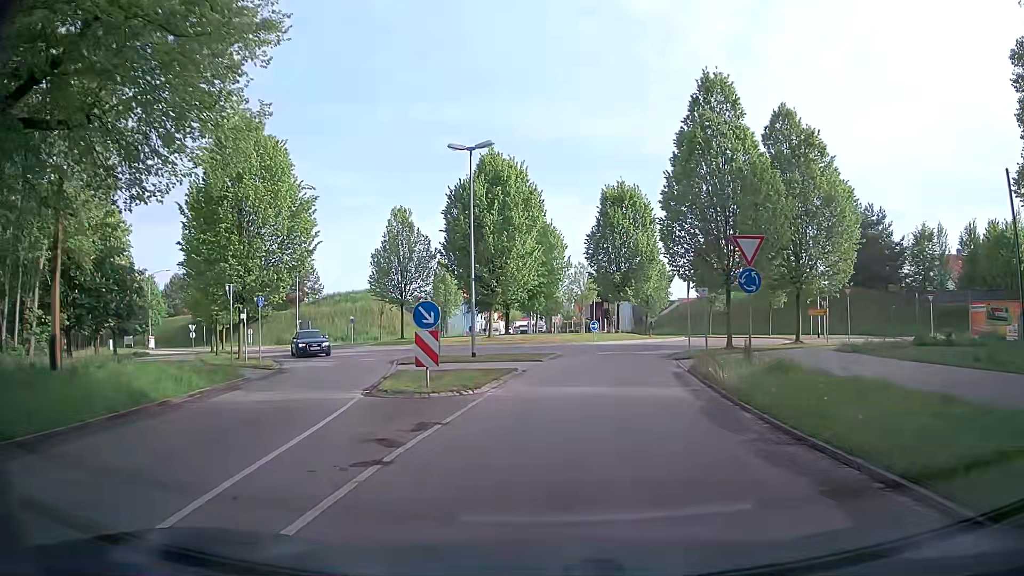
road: tertiary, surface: asphalt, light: Day
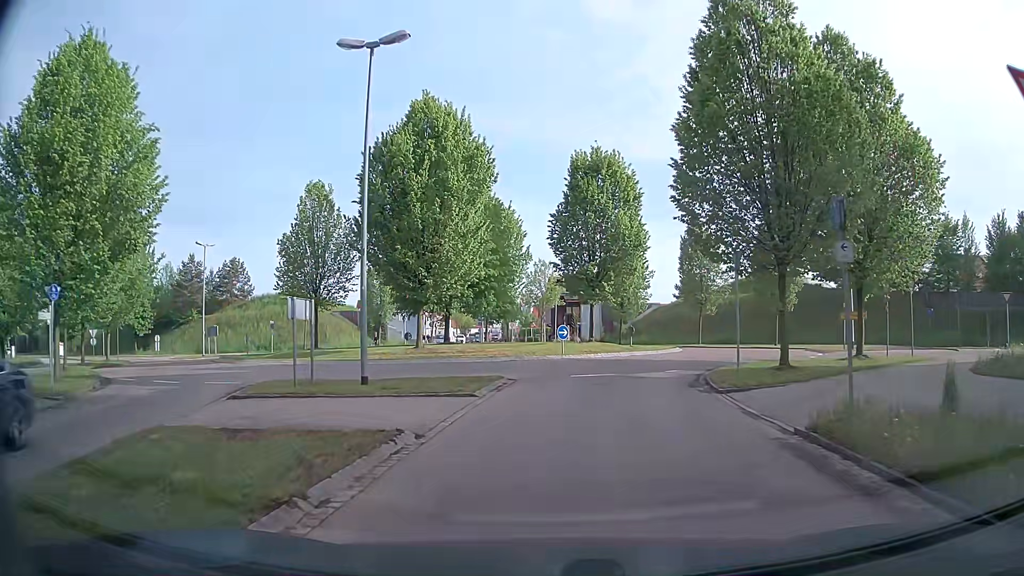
(+0.3, +11.3) m; +4°
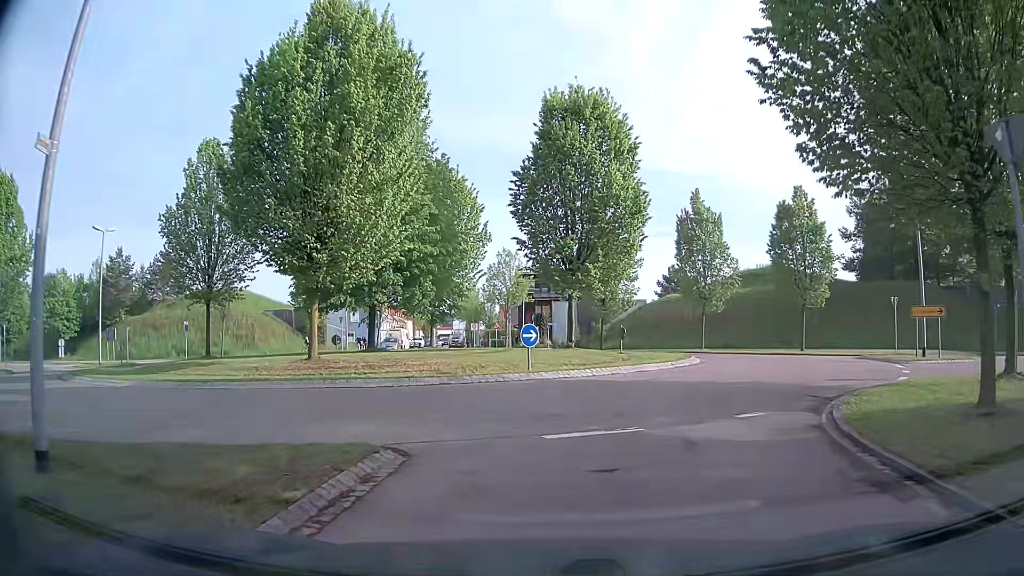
(+0.2, +10.4) m; +2°
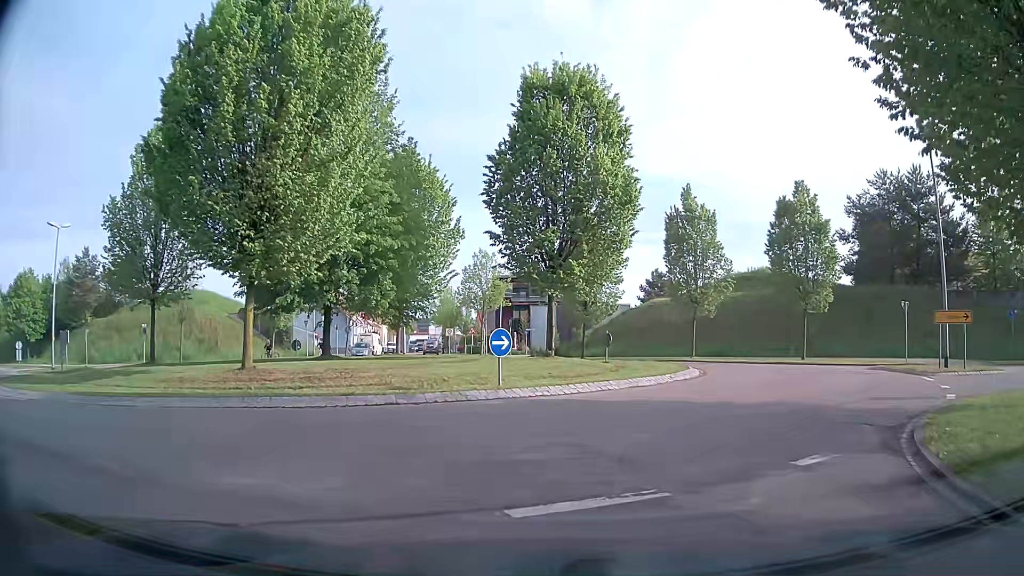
(+0.1, +3.2) m; +2°
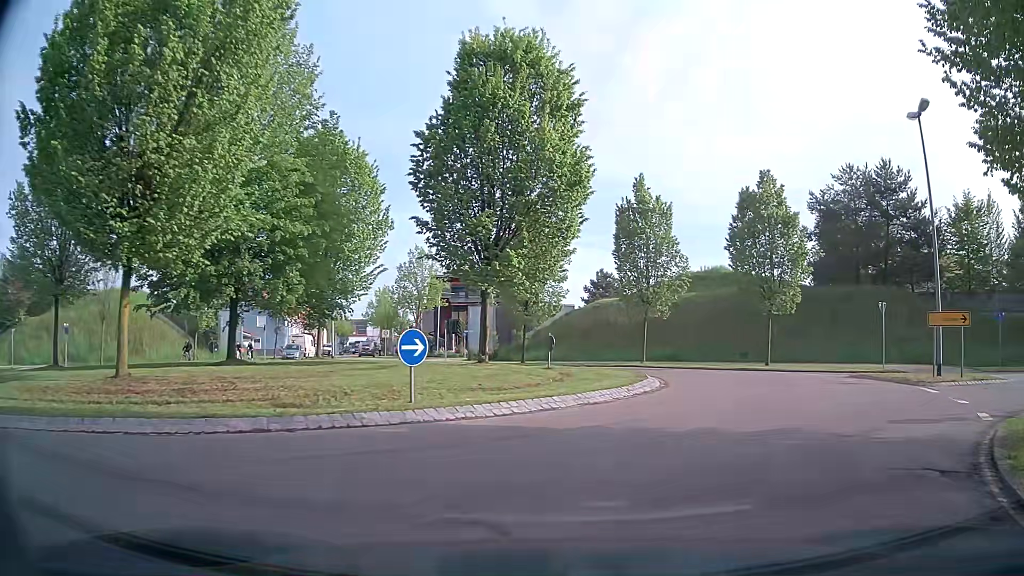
(+0.1, +3.3) m; +6°
